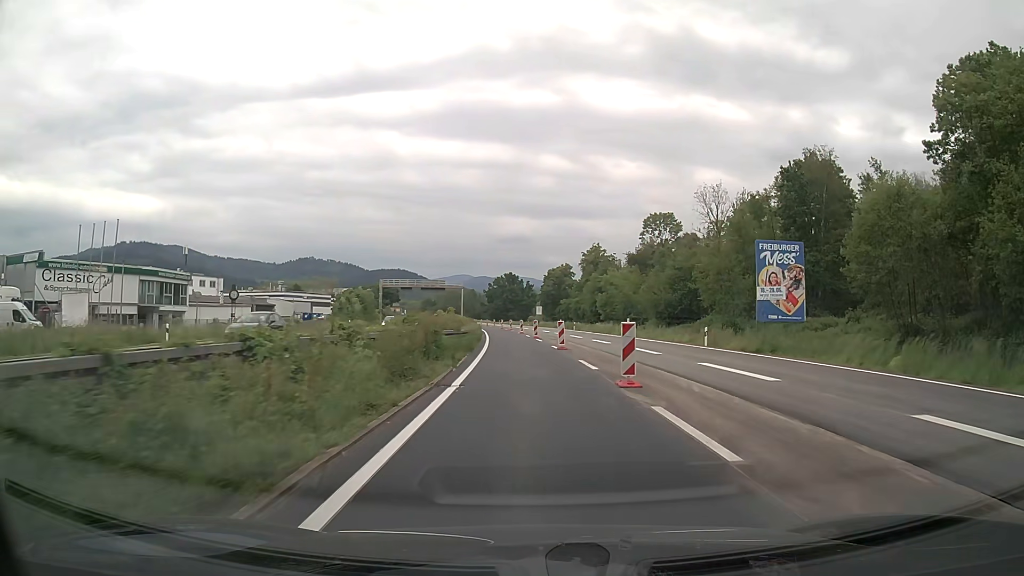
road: trunk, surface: asphalt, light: Day
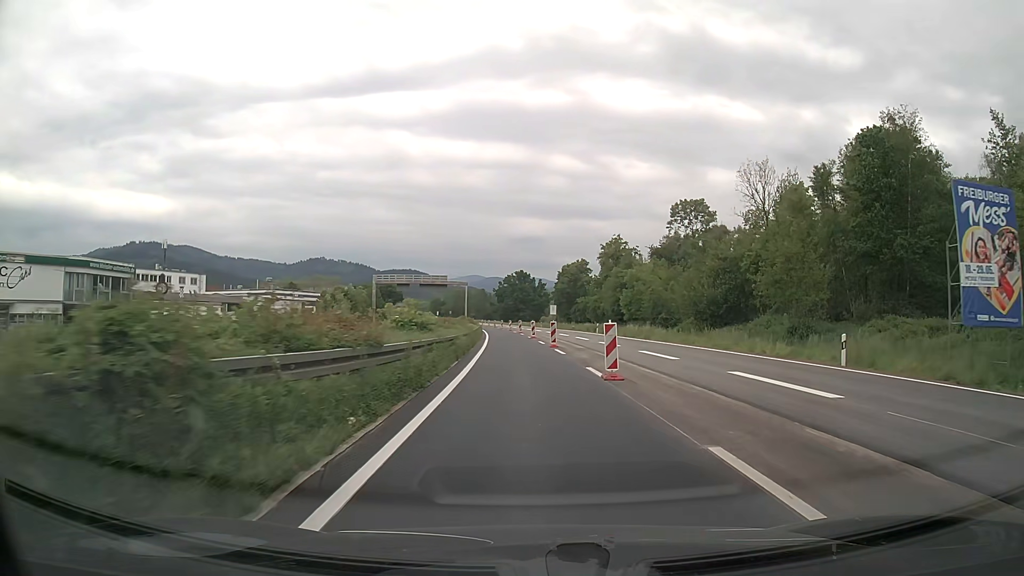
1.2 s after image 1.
(-0.1, +15.2) m; -1°
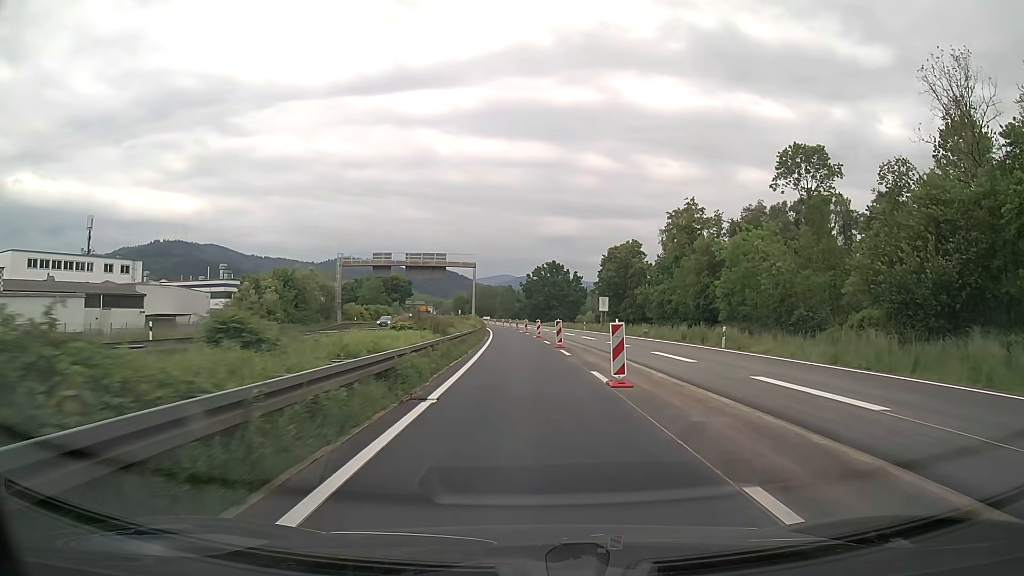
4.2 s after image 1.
(-0.9, +37.7) m; -3°
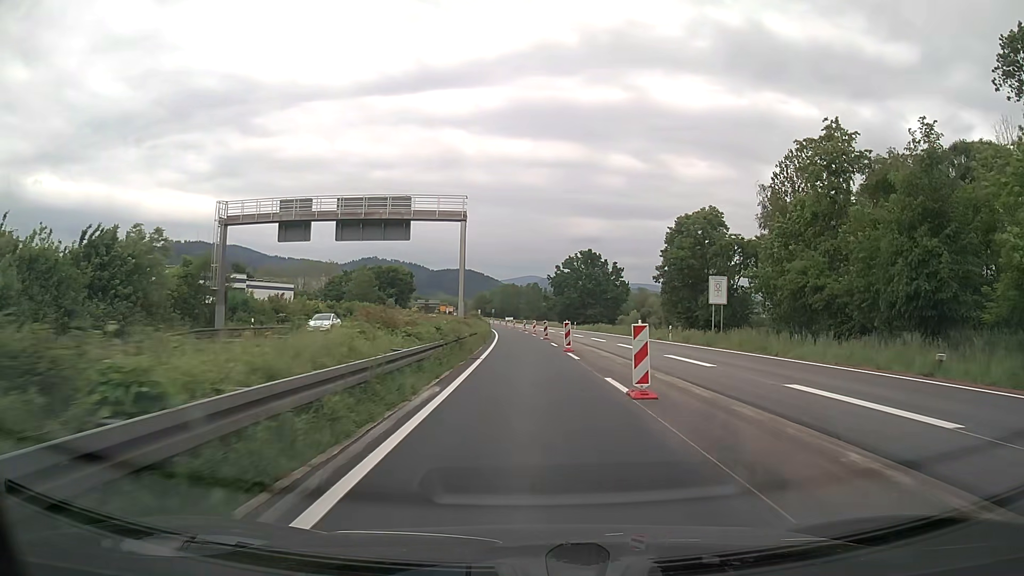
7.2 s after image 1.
(-0.8, +37.7) m; -2°
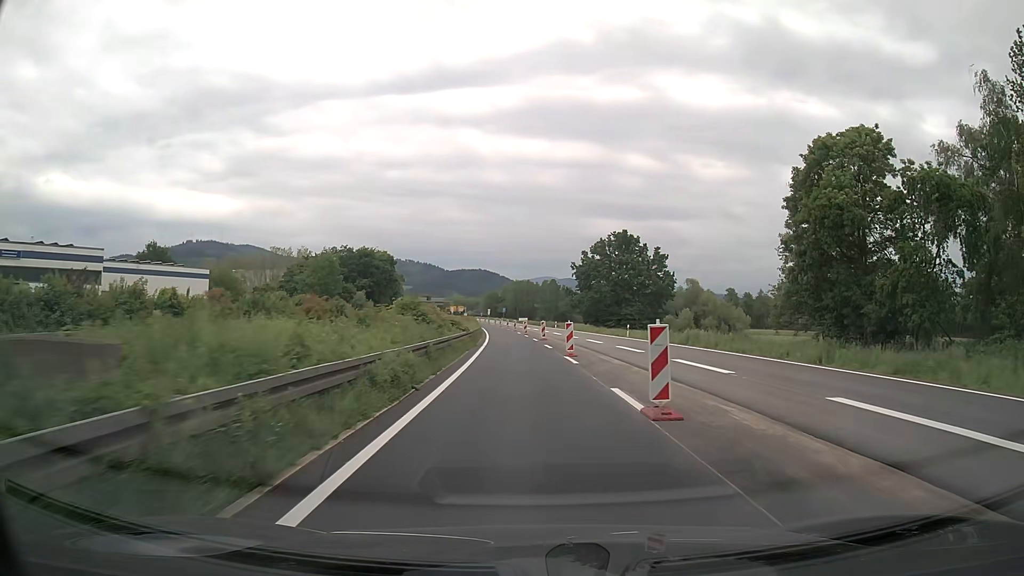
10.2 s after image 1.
(-0.4, +38.3) m; -1°
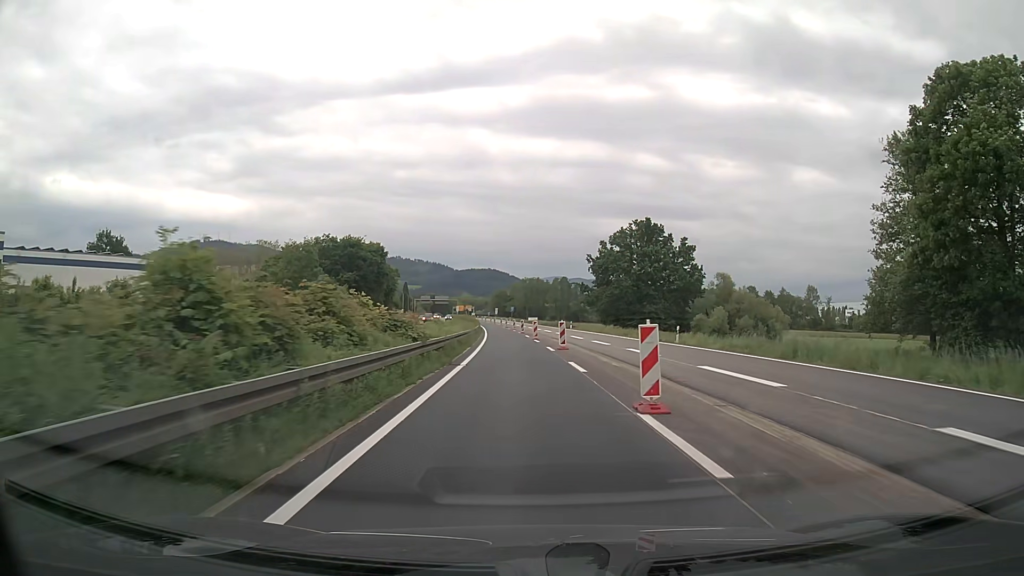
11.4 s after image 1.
(-0.2, +15.6) m; -1°
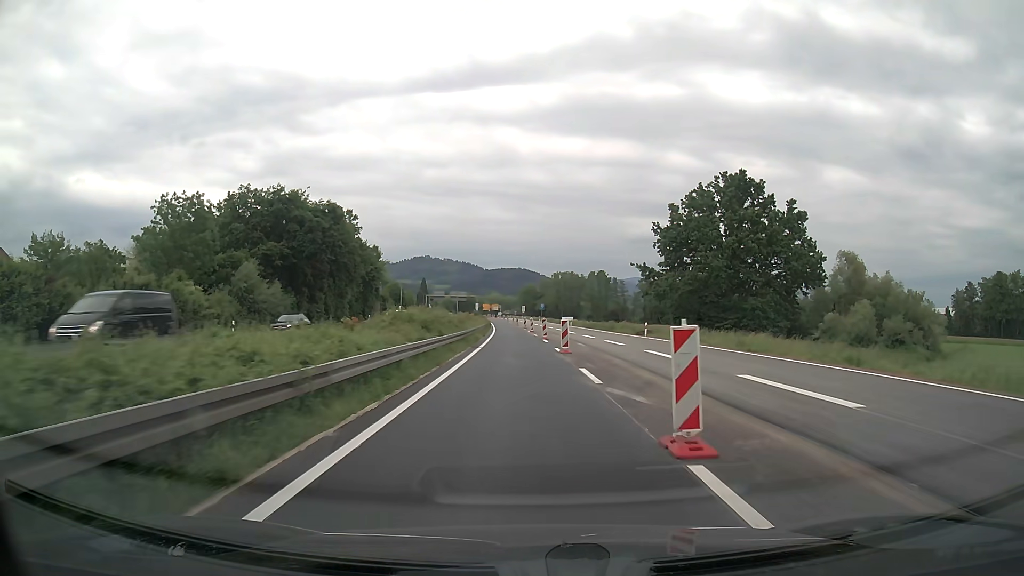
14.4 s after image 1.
(-0.8, +39.5) m; -3°
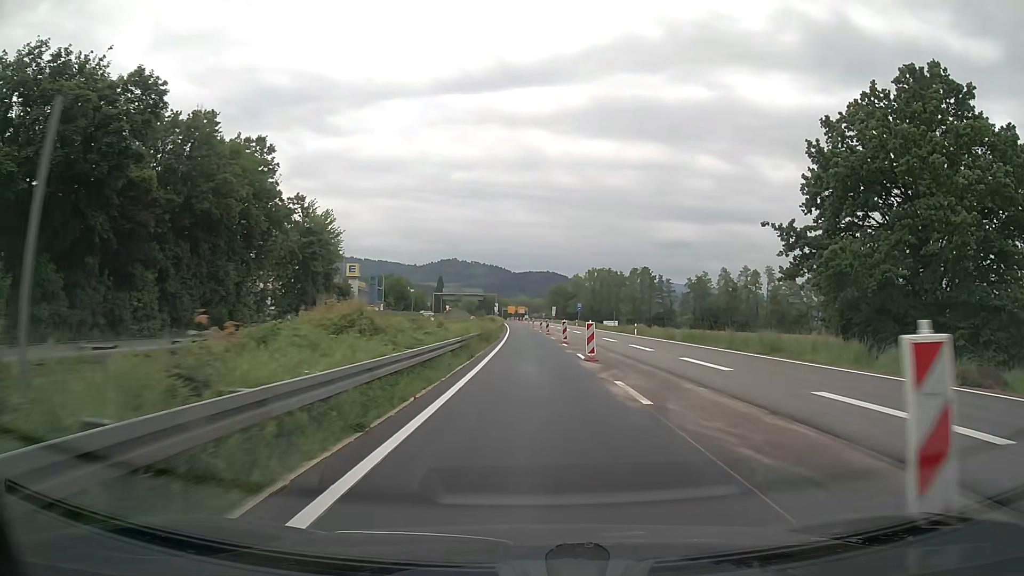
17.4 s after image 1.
(-0.9, +39.3) m; -2°
(0, +10) (0, +20) (0, +30) (0, +40) (0, +50) (0, +60) (-1, +70) (-1, +80) (-1, +90) (-2, +100) m
